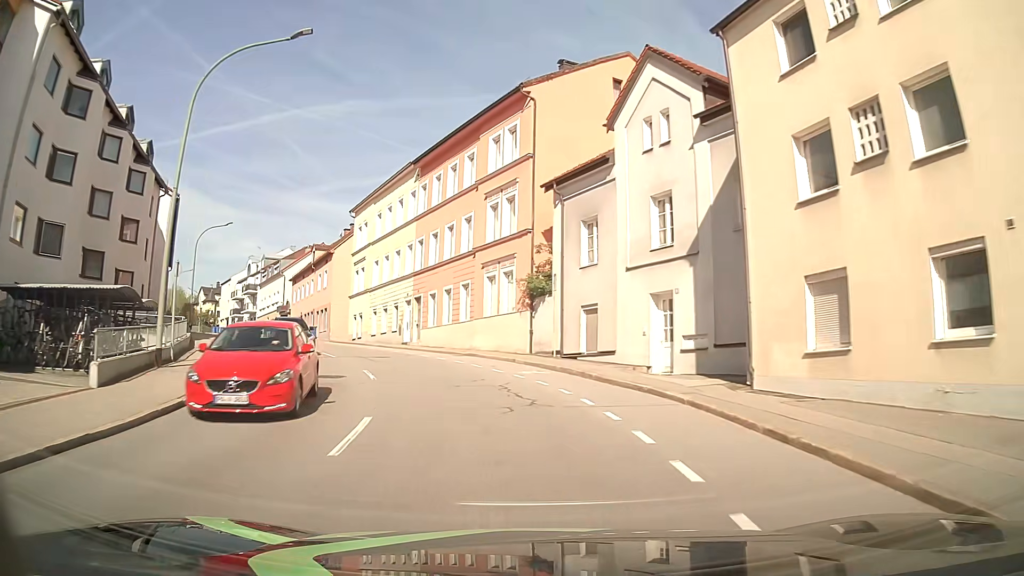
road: tertiary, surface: asphalt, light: Day
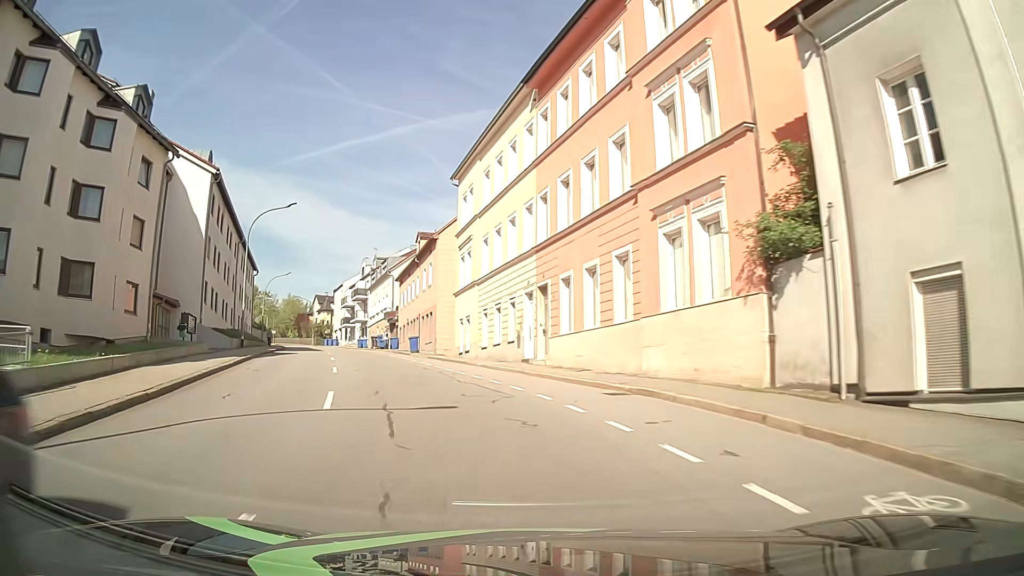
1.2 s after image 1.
(-1.4, +14.7) m; -12°
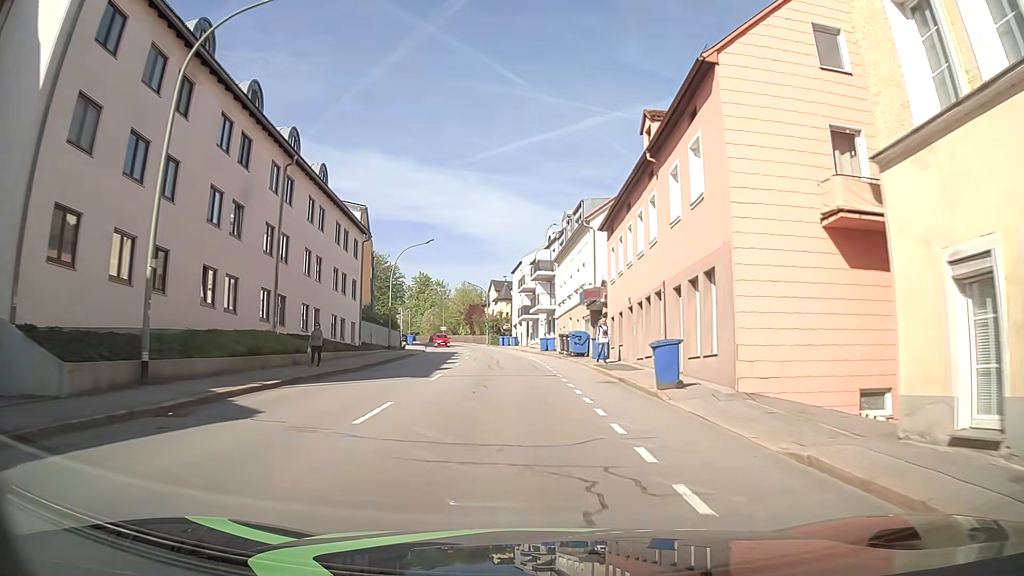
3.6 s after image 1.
(-6.0, +28.4) m; -17°
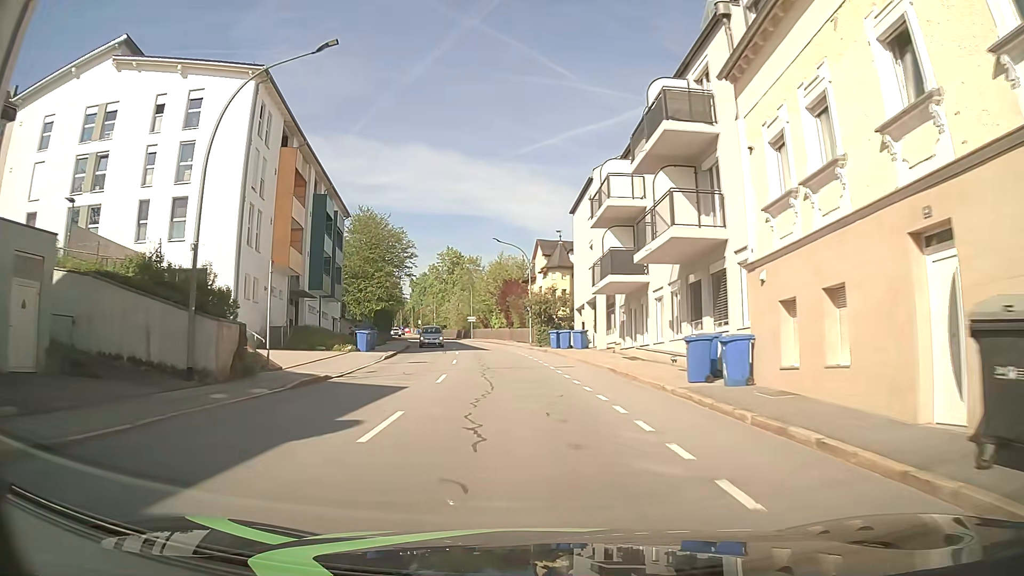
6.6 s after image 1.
(-1.7, +38.1) m; -4°
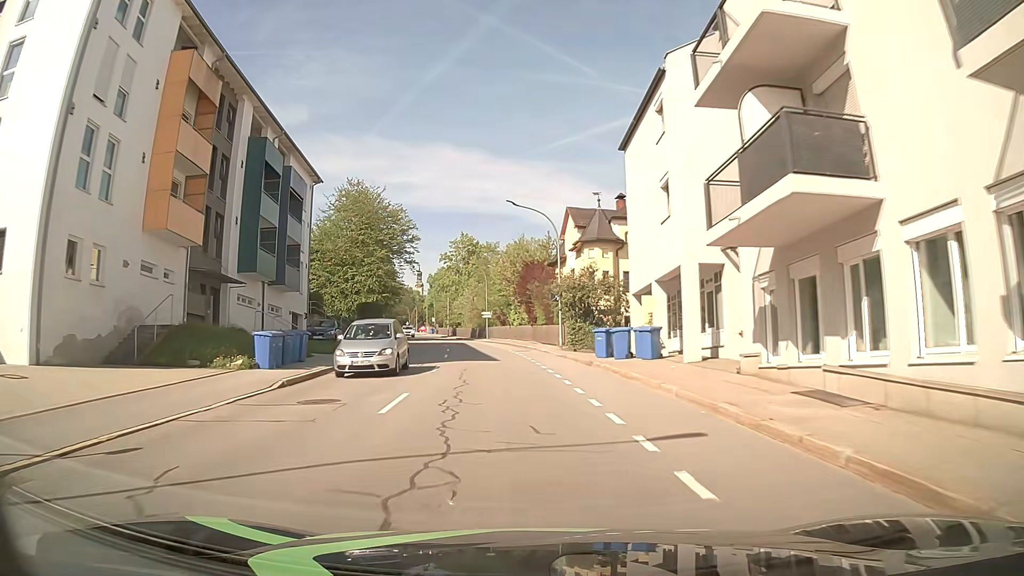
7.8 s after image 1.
(-0.4, +15.7) m; -3°
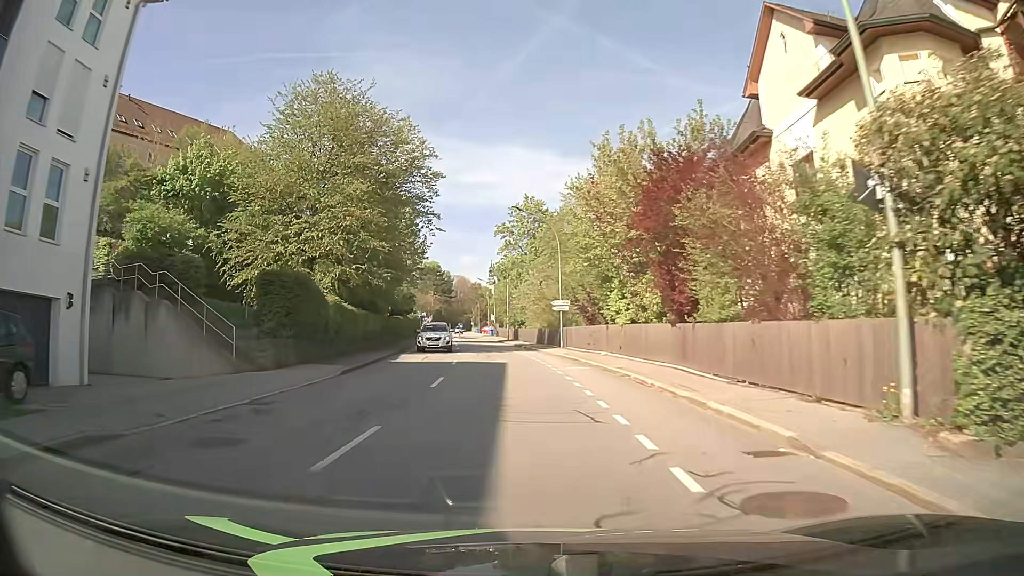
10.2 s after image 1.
(-1.7, +31.6) m; -6°
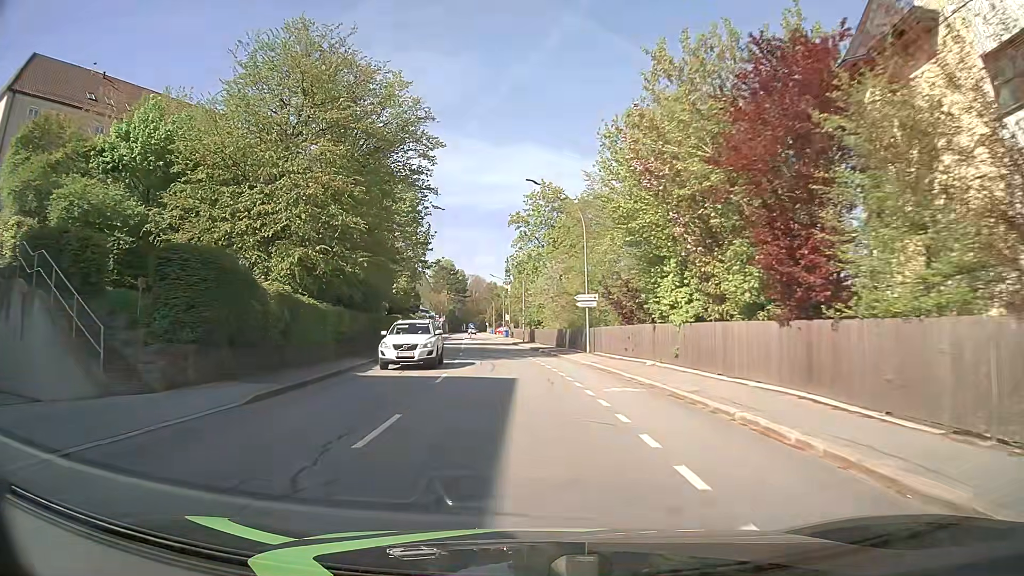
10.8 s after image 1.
(-0.2, +7.9) m; -2°
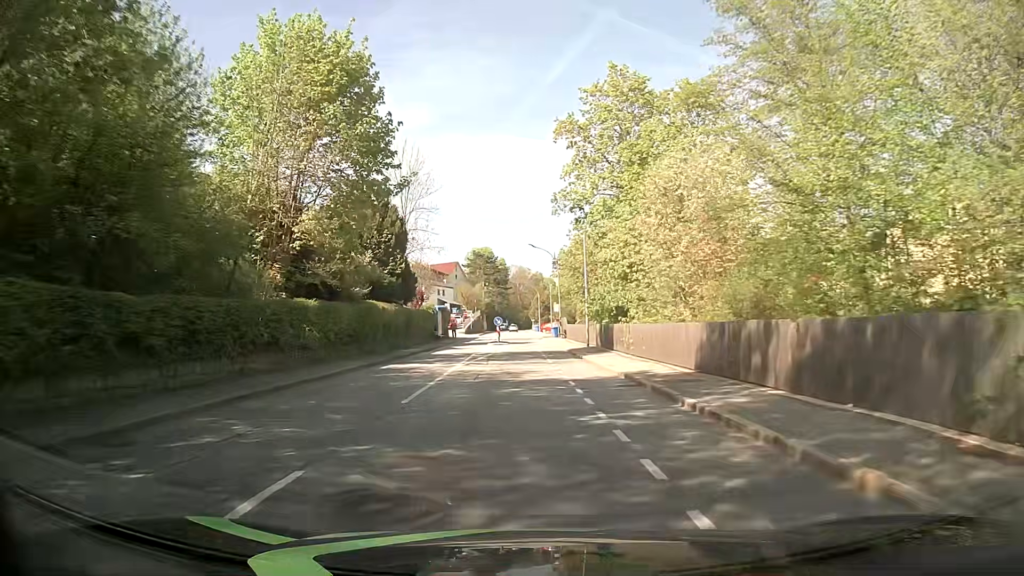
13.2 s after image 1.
(-1.3, +31.4) m; -4°
(0, +10) (0, +20) (0, +30) (0, +40) (0, +50) (-1, +60) (-1, +70) (-2, +80) (-3, +90) (-3, +100) m
